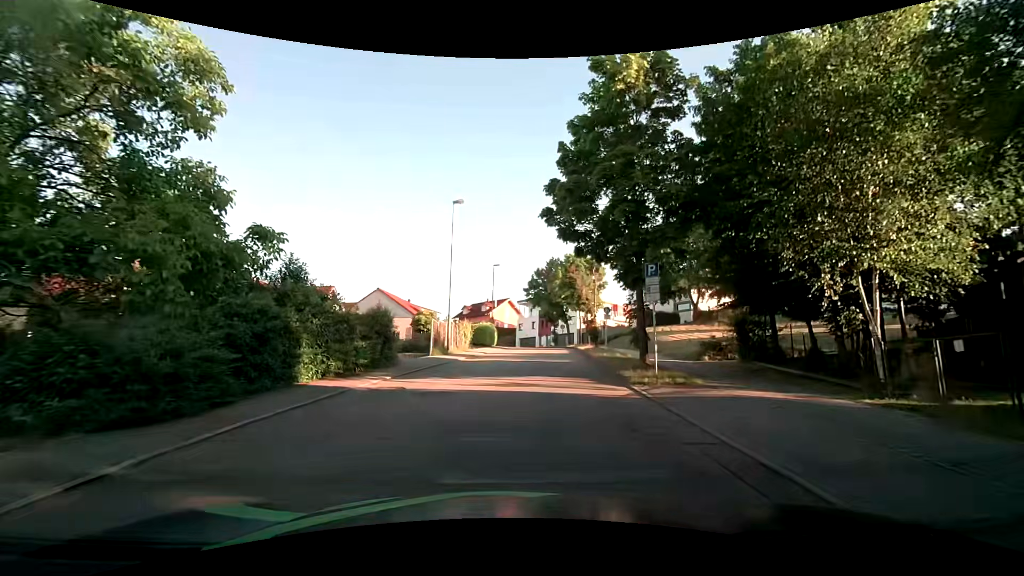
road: residential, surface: asphalt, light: Day
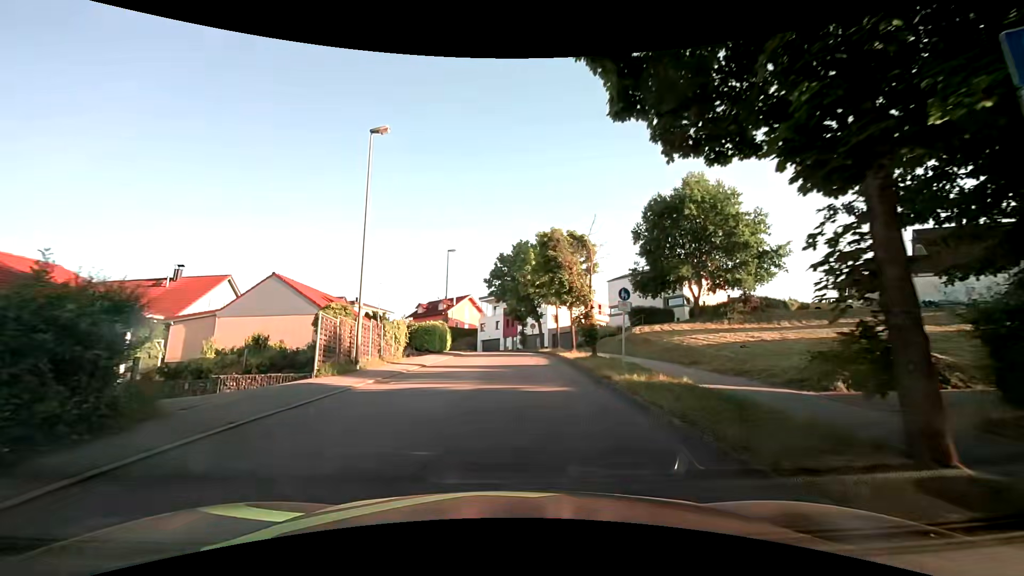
(+0.5, +11.8) m; +3°
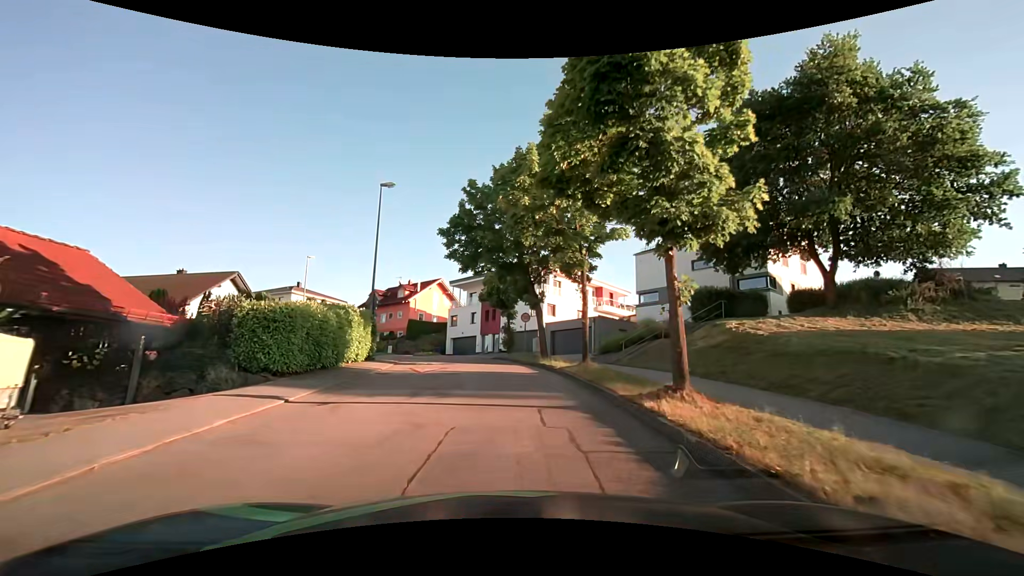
(+0.8, +21.1) m; +3°
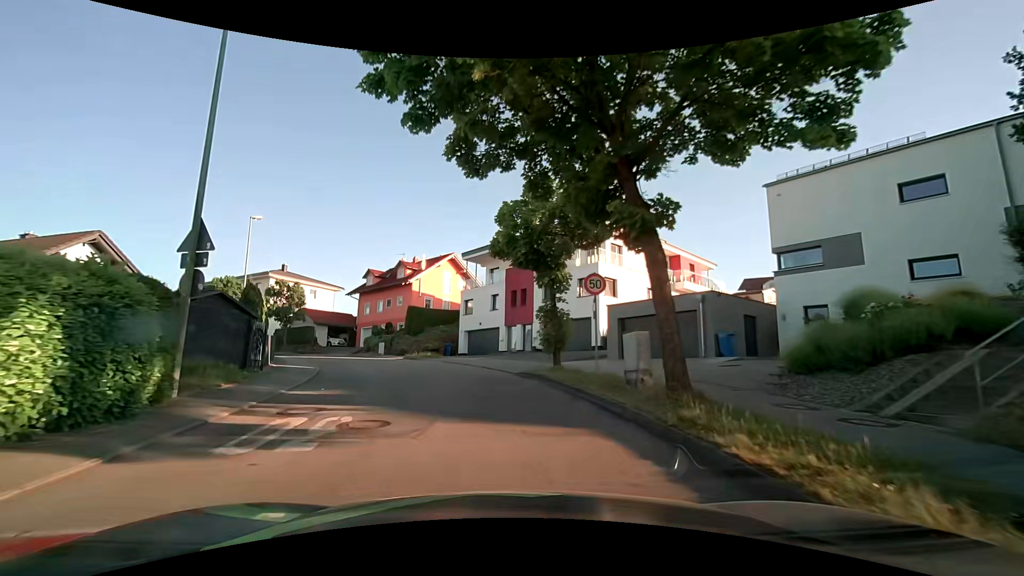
(-0.3, +17.6) m; -3°
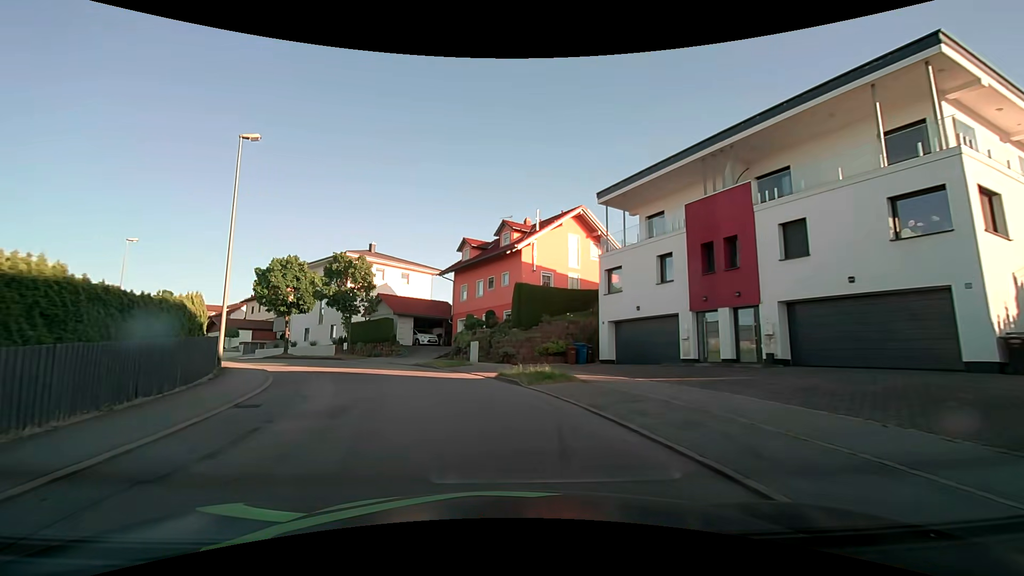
(-2.3, +18.4) m; -14°
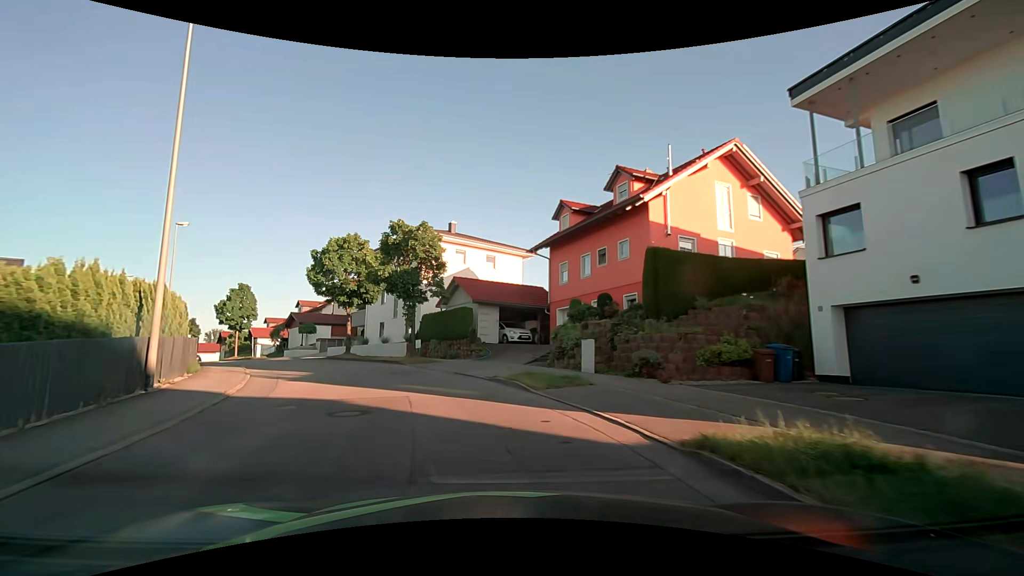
(-1.0, +10.4) m; -11°
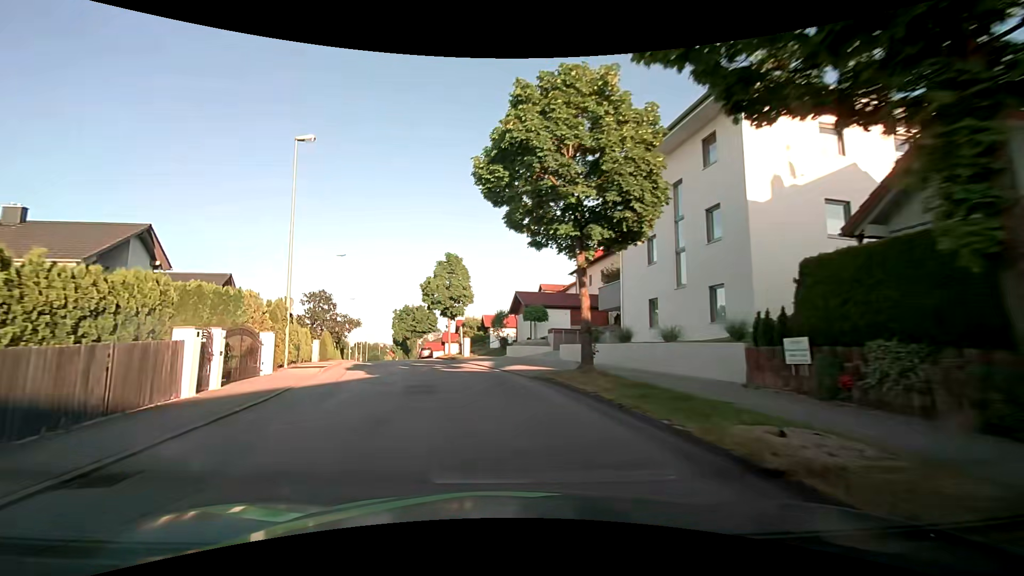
(-5.7, +21.9) m; -29°
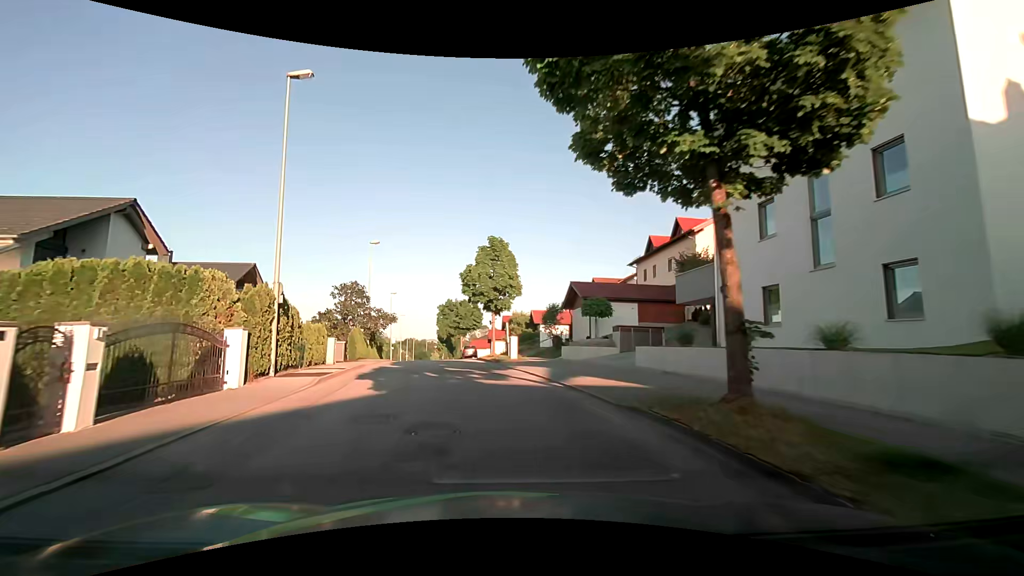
(-0.3, +6.0) m; -5°
(0, +10) (-2, +20) (-3, +30) (-5, +40) (-6, +50) (-8, +59) (-9, +69) (-11, +79) (-12, +89) (-14, +99) m
